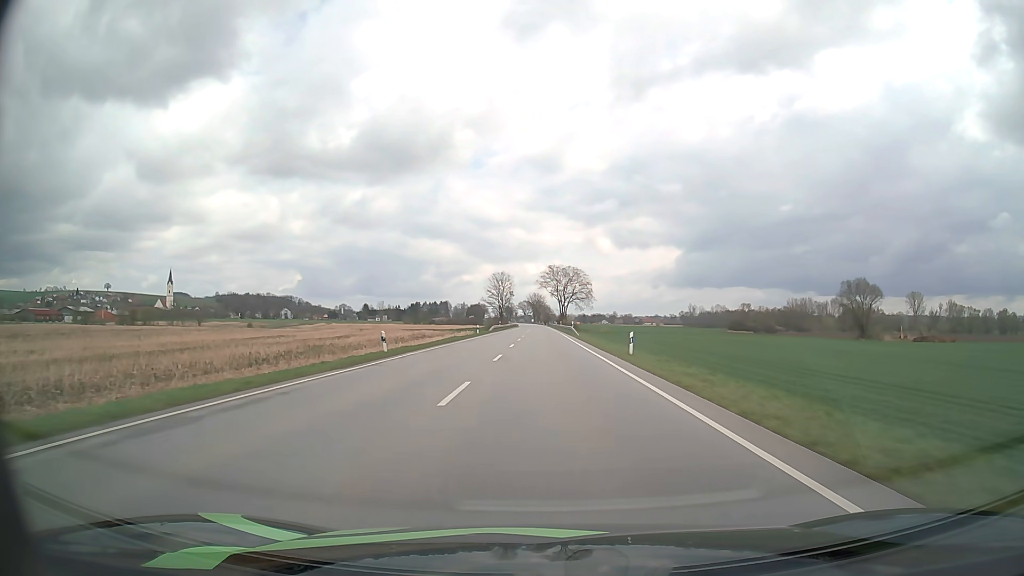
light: Day
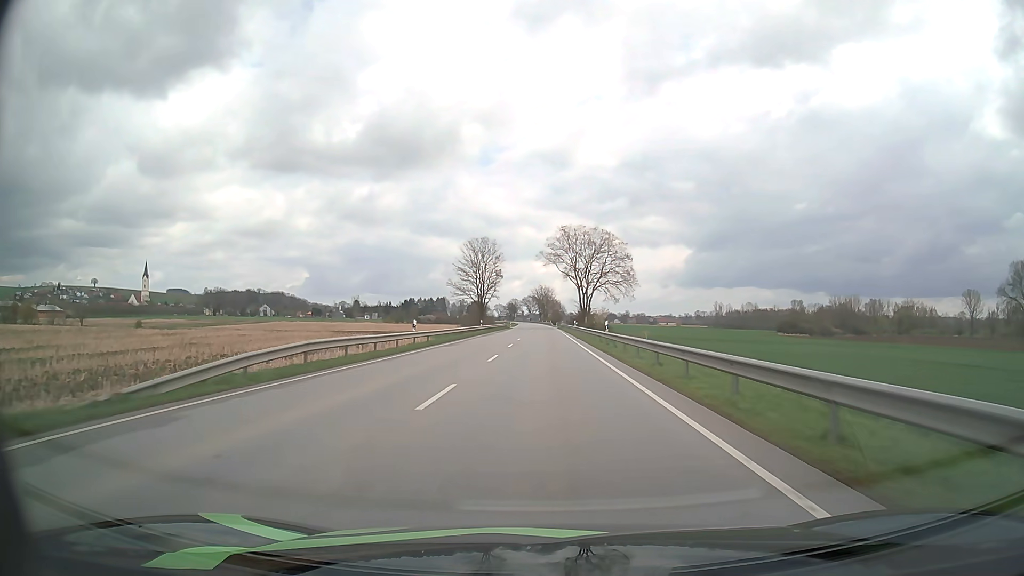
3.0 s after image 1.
(-0.4, +74.4) m; -1°
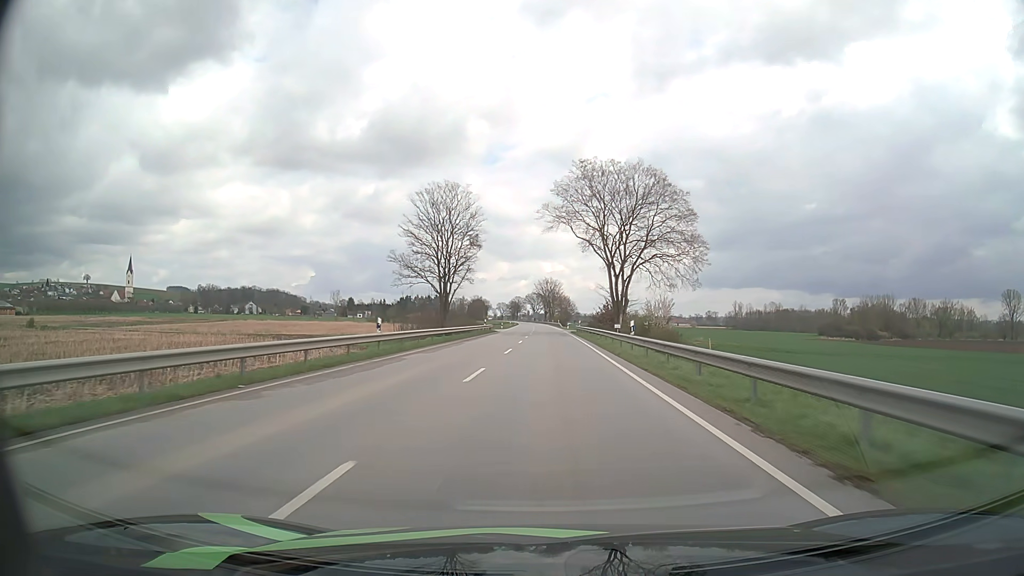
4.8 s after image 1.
(-0.2, +44.9) m; 0°
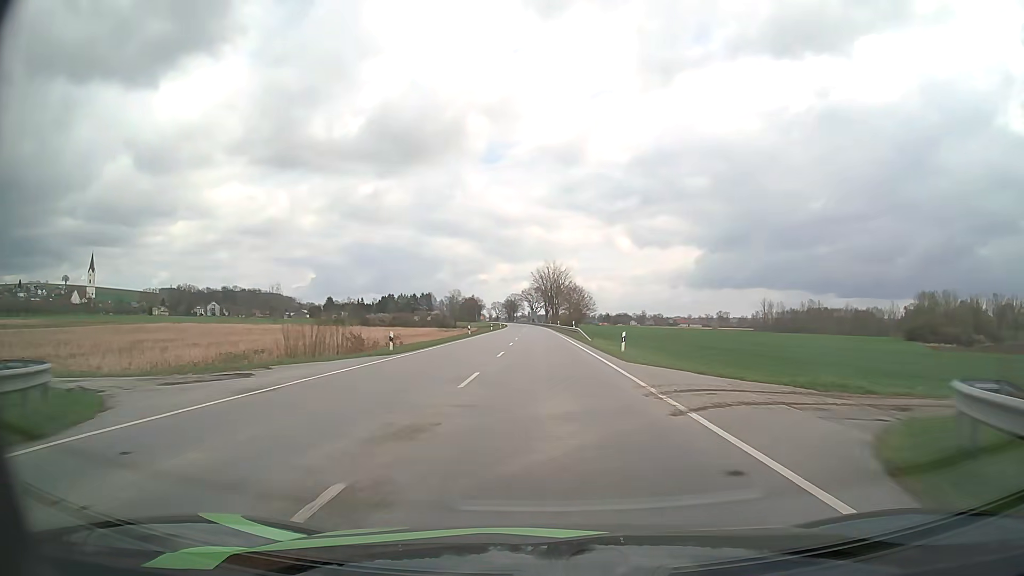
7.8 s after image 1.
(-0.1, +74.5) m; 0°
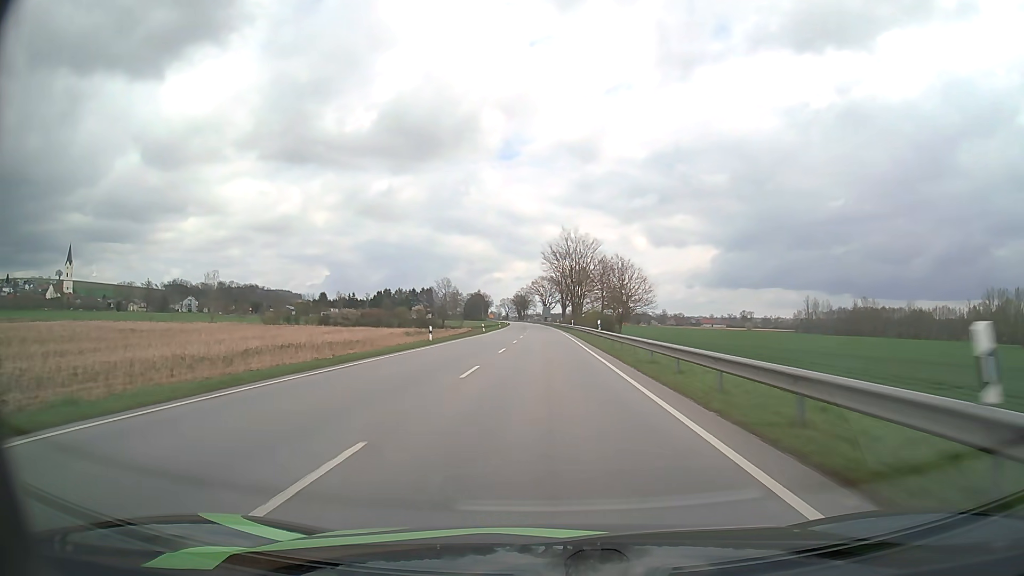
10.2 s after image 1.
(-0.5, +59.8) m; -1°
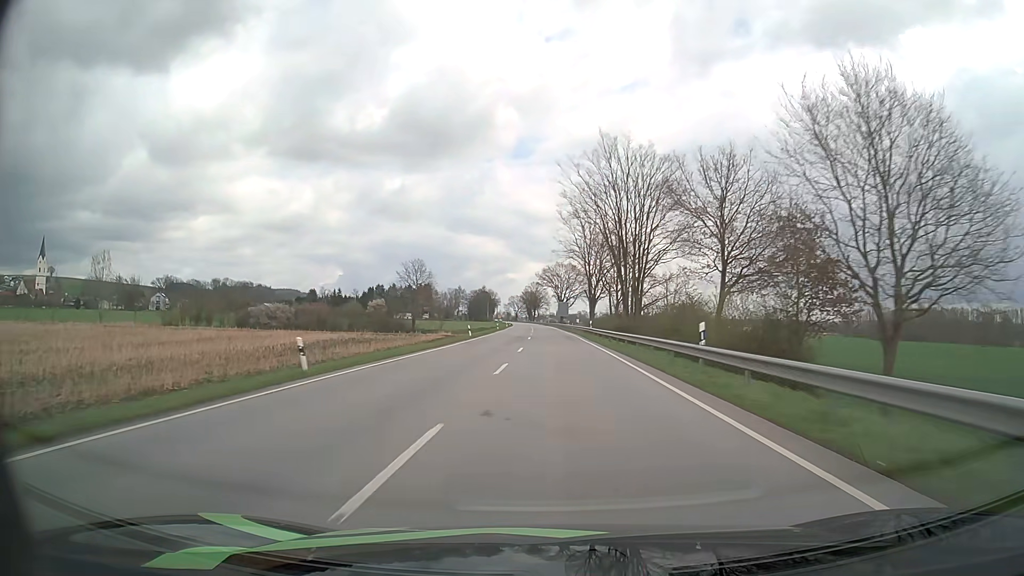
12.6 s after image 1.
(-0.7, +59.9) m; -1°
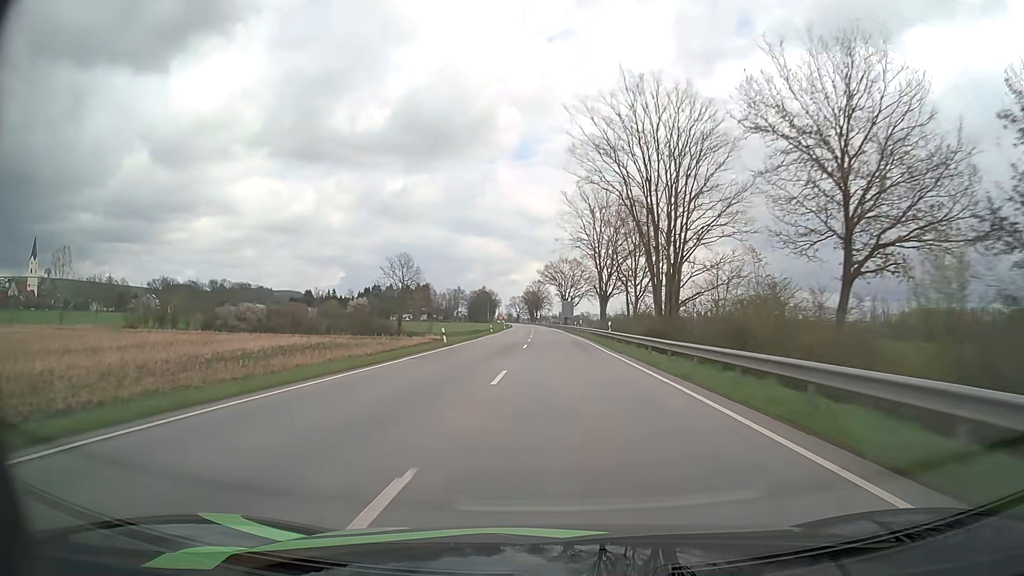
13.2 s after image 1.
(0.0, +15.0) m; 0°
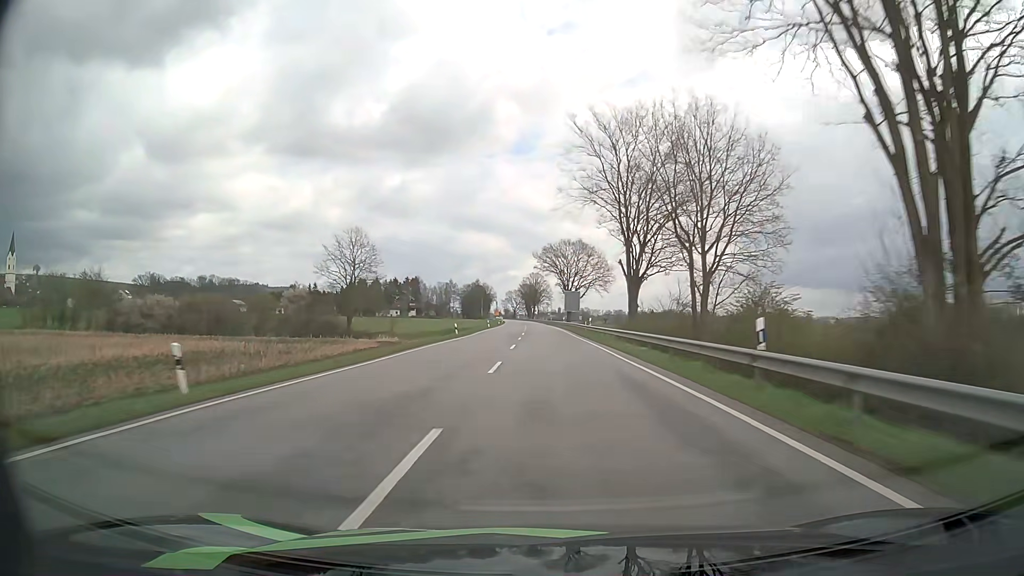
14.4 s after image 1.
(0.0, +30.0) m; 0°
(0, +10) (0, +20) (0, +30) (0, +40) (0, +50) (0, +60) (-1, +70) (-1, +80) (-1, +90) (-1, +100) m
